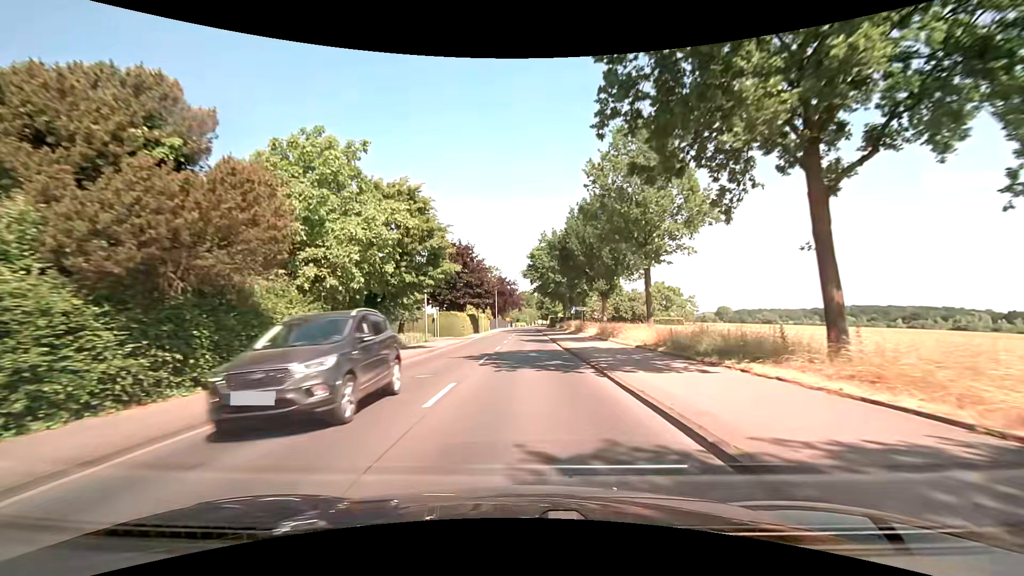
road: secondary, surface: asphalt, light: Day
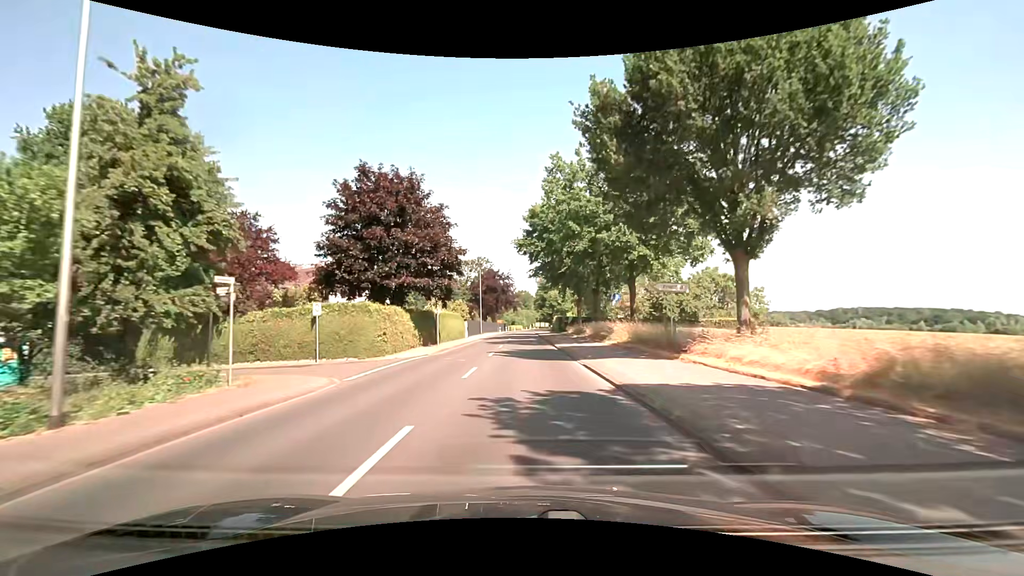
(0.0, +31.5) m; 0°
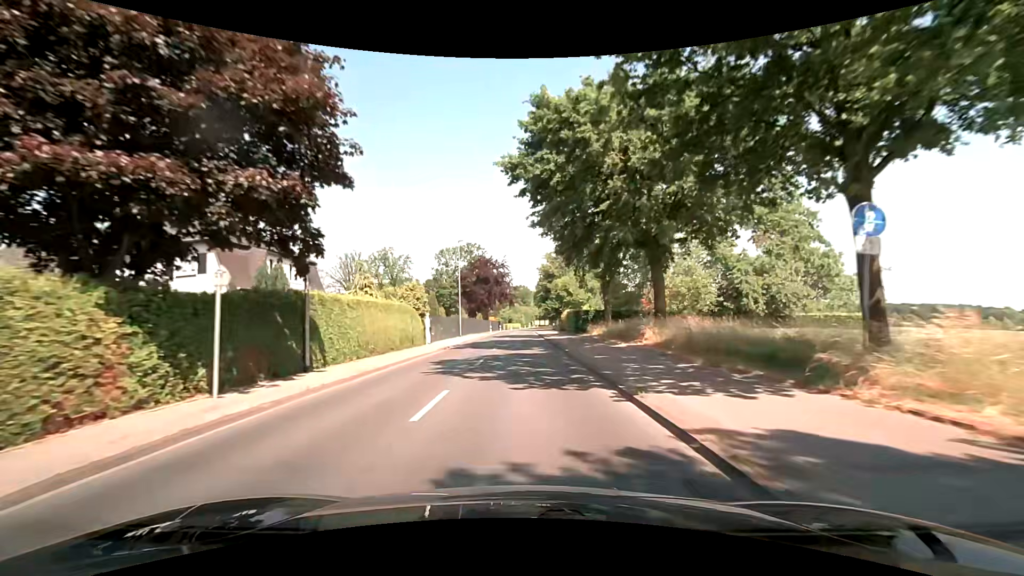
(+0.2, +23.6) m; +1°
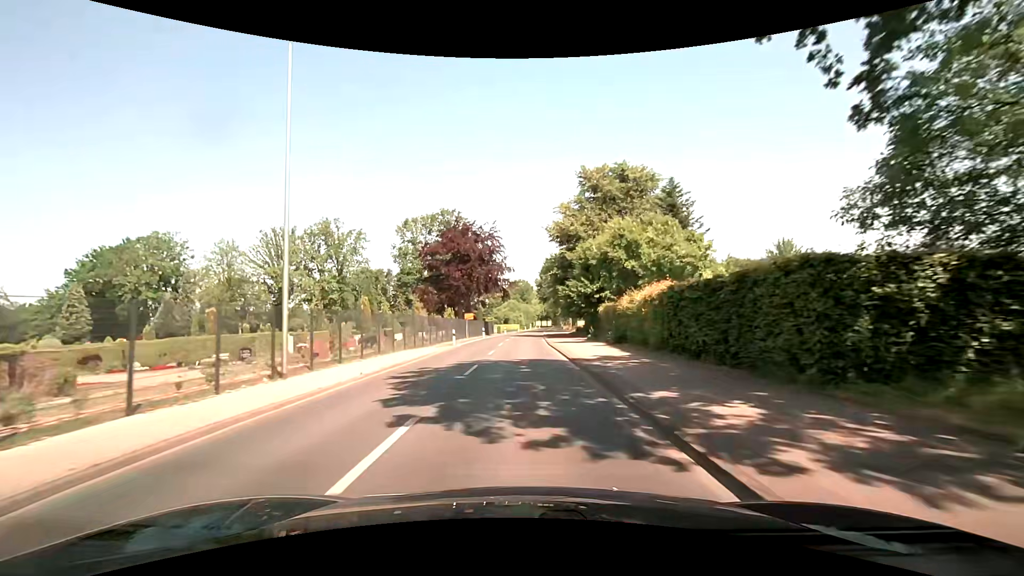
(-0.3, +39.1) m; -1°
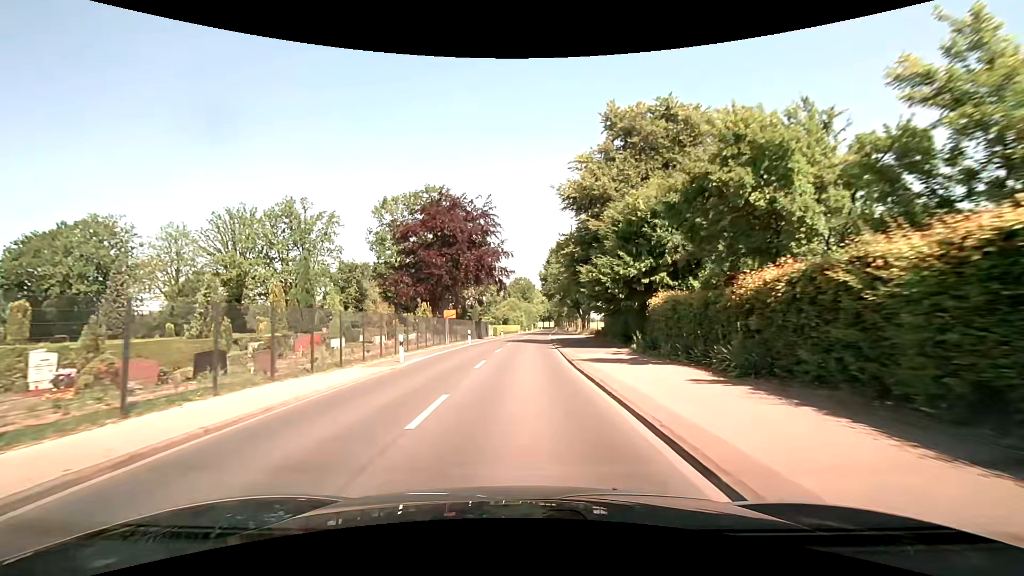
(0.0, +15.5) m; 0°
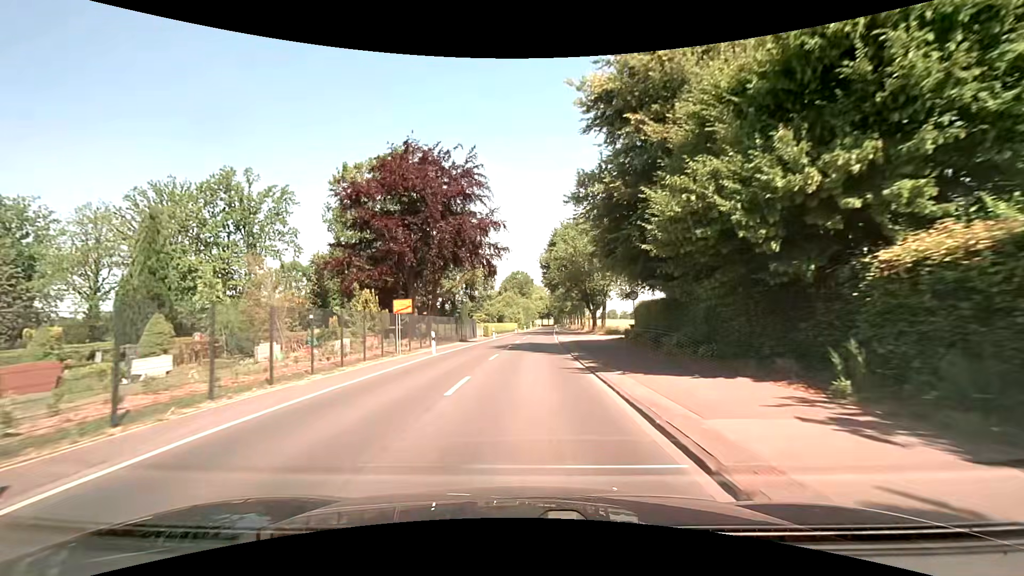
(-0.1, +15.5) m; 0°
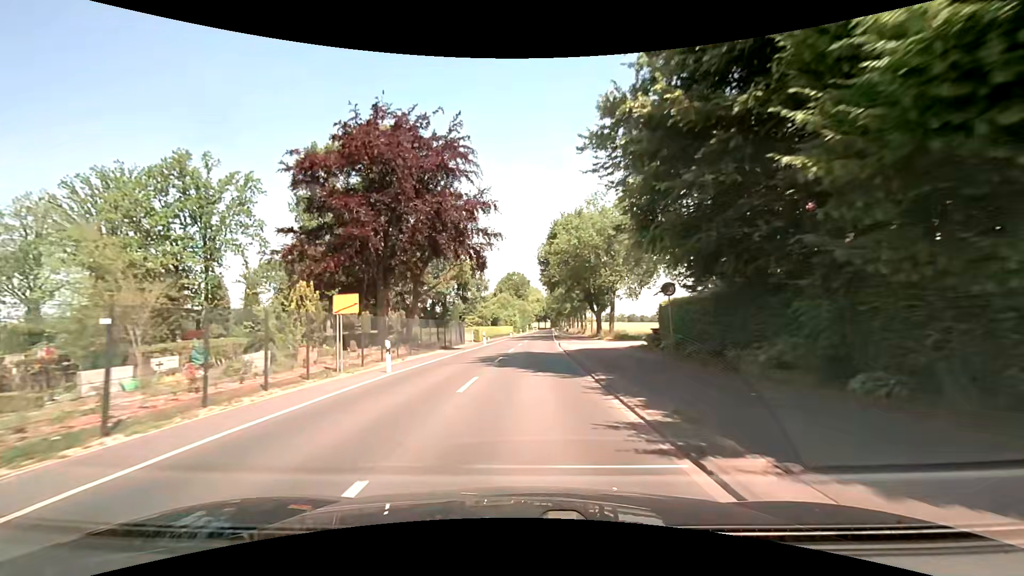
(0.0, +7.7) m; 0°
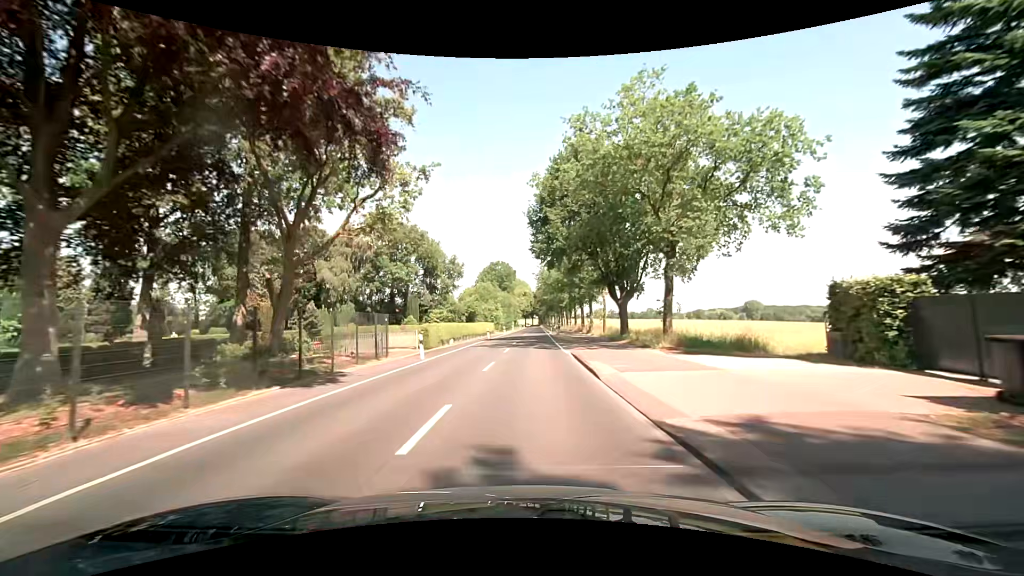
(+0.2, +23.2) m; +2°
(0, +10) (0, +20) (0, +30) (+1, +40) (+1, +50) (+1, +60) (+1, +70) (+2, +80) (+2, +90) (+2, +100) m
